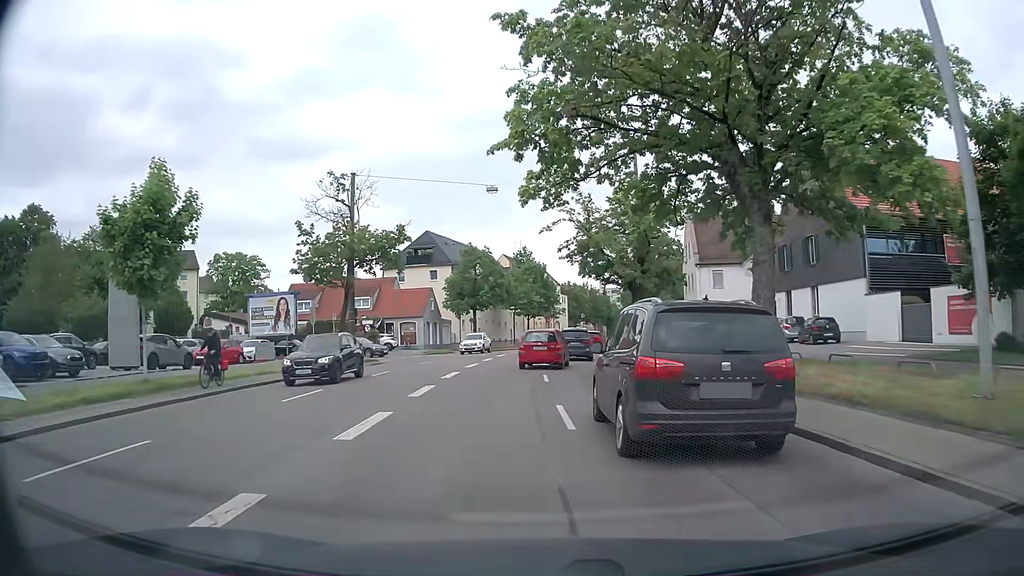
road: tertiary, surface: asphalt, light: Day
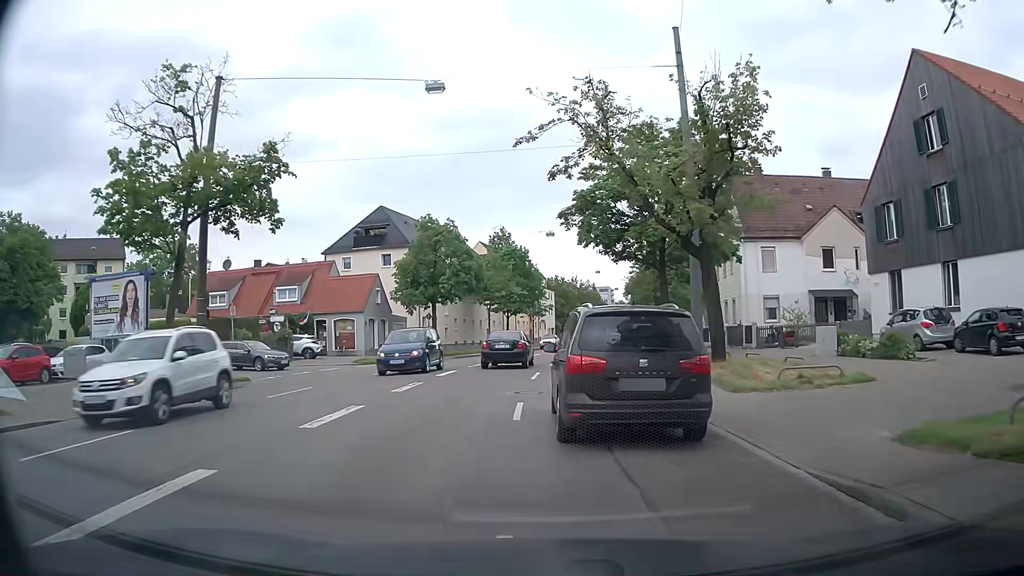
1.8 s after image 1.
(+0.2, +17.1) m; +1°
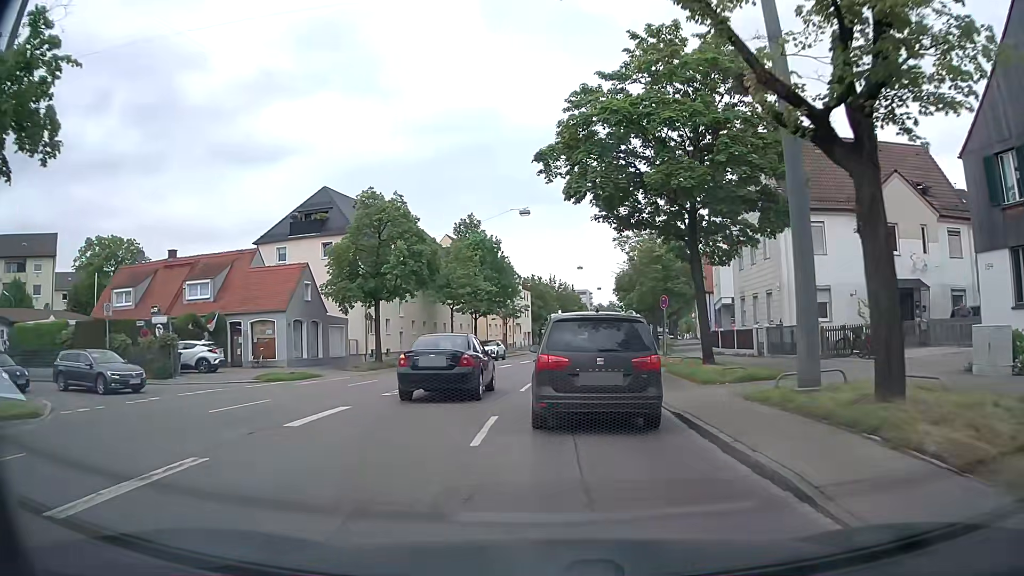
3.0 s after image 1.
(+0.2, +11.3) m; +2°
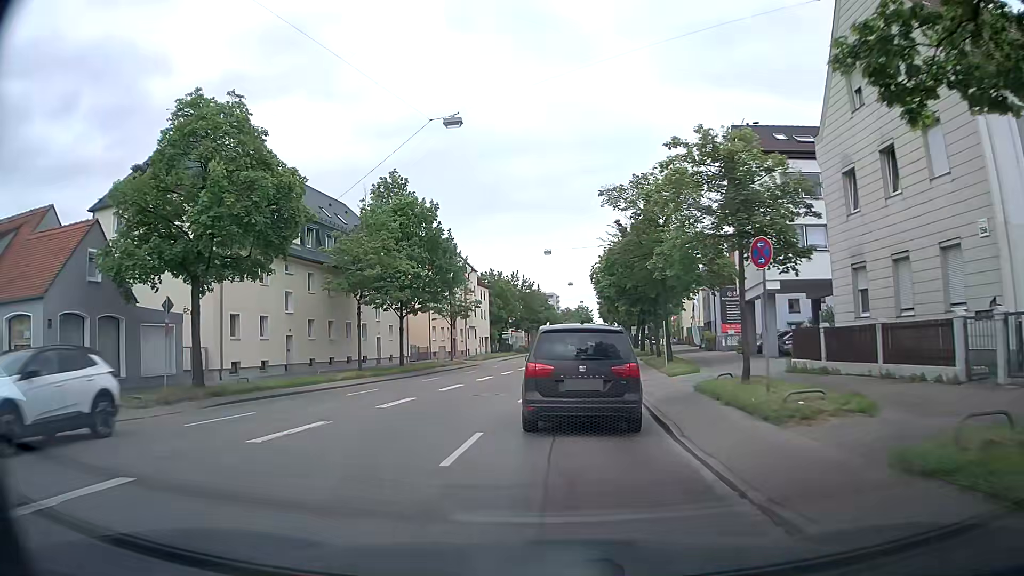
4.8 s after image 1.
(+0.7, +18.9) m; +3°
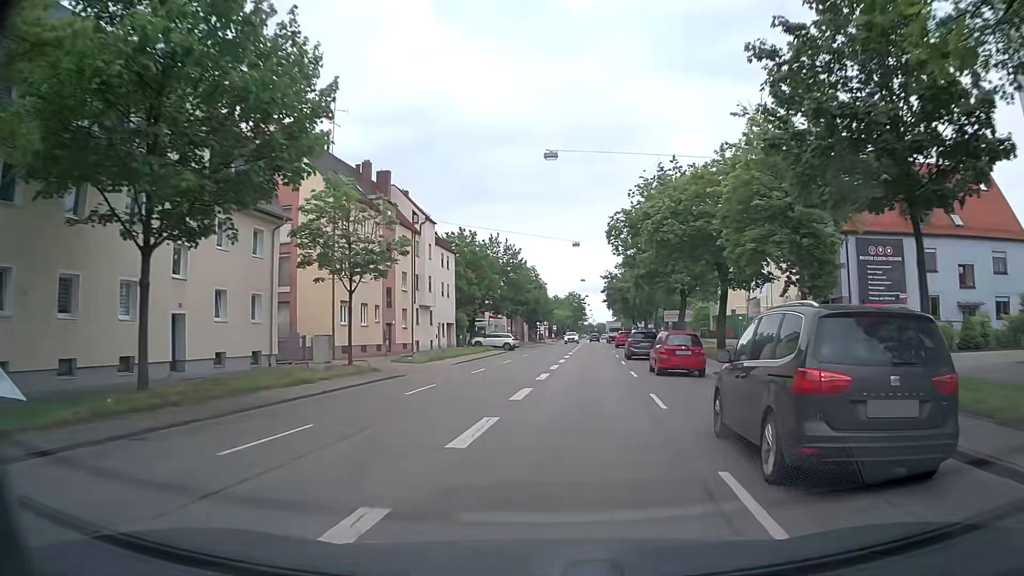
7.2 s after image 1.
(-0.8, +31.2) m; 0°
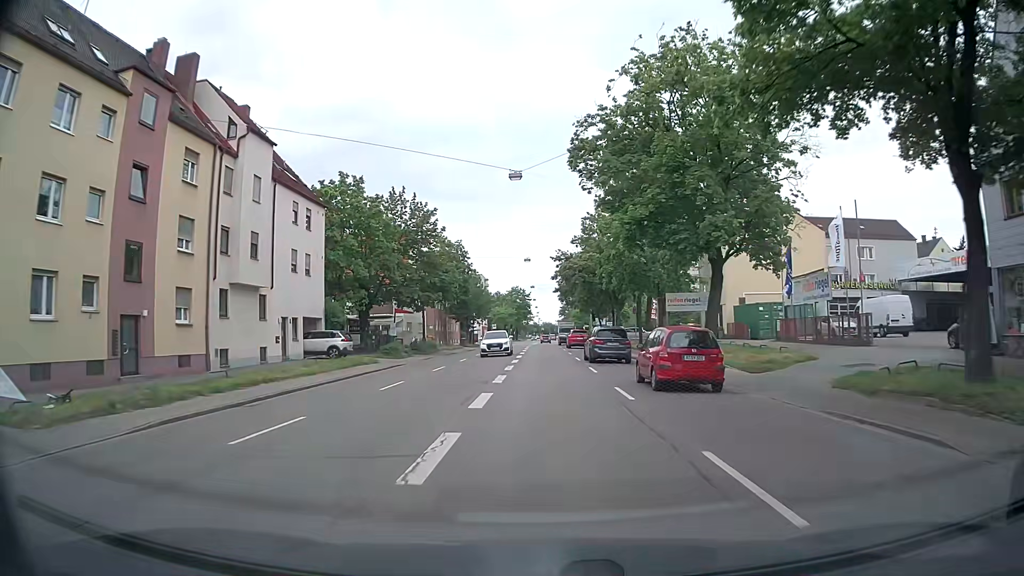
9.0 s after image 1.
(+1.6, +26.2) m; +6°
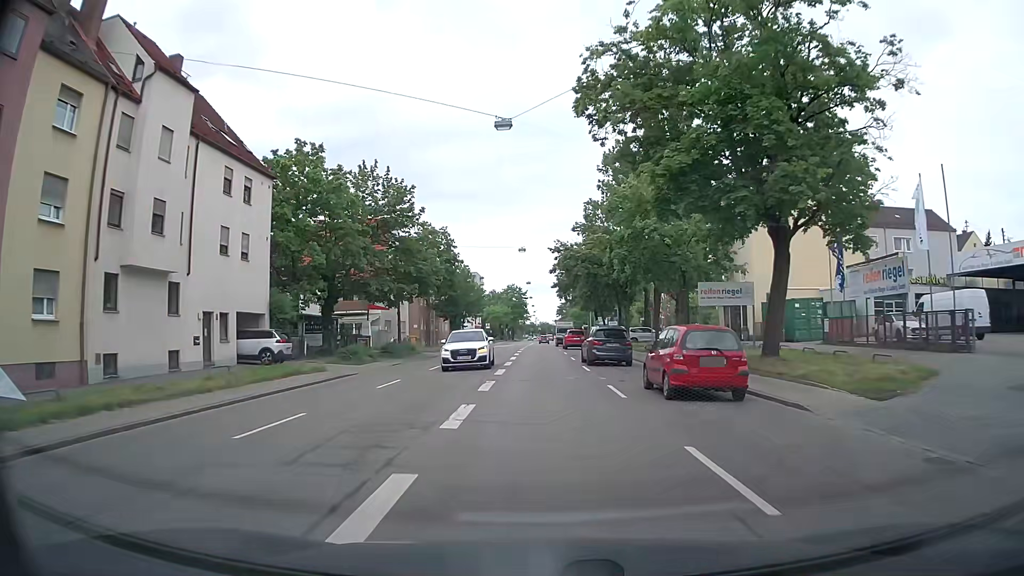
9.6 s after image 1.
(-0.1, +8.6) m; 0°
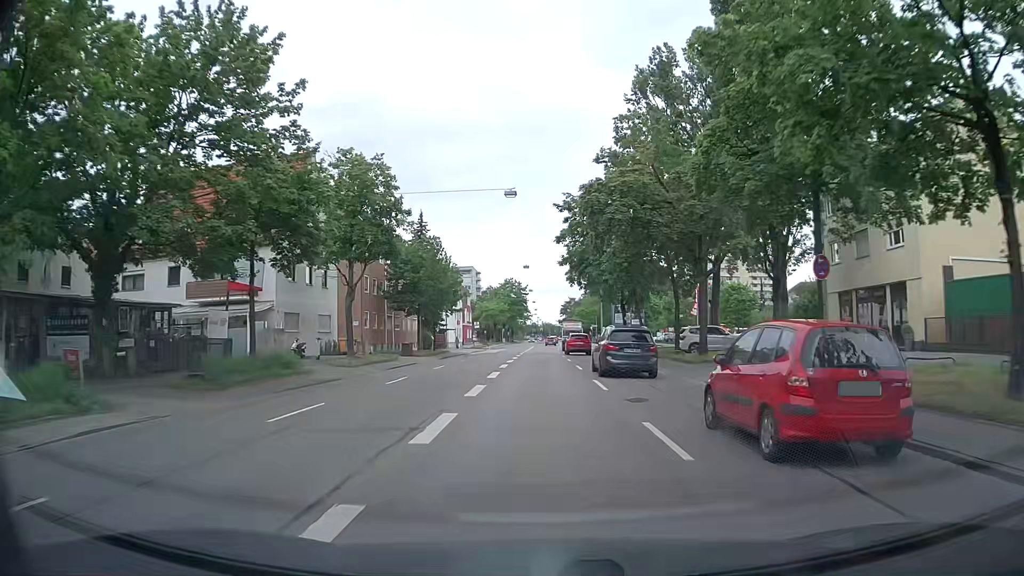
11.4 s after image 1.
(0.0, +25.2) m; 0°
(0, +10) (0, +20) (0, +30) (0, +40) (0, +50) (0, +60) (0, +70) (0, +80) (+1, +90) (+1, +100) m
